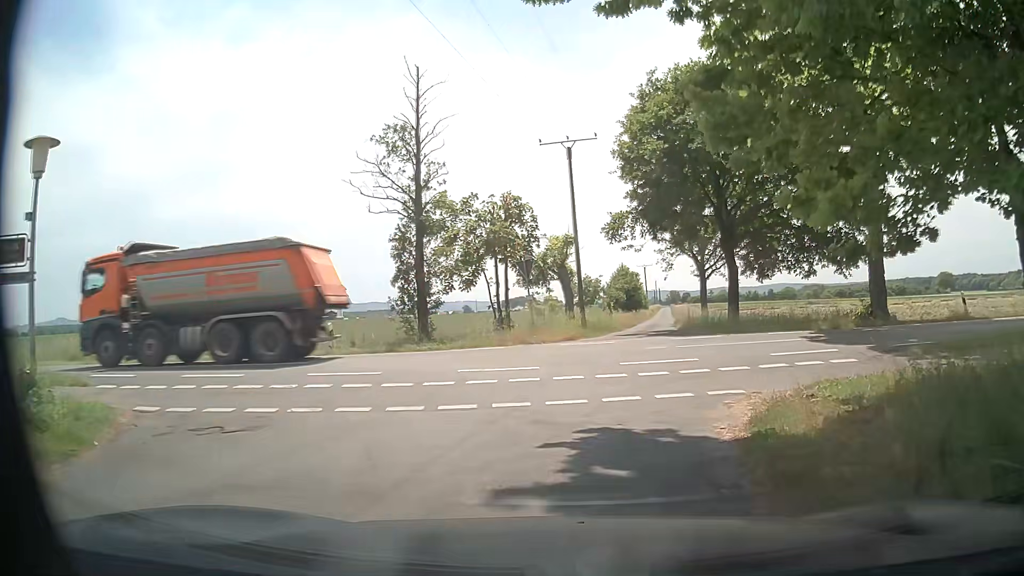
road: unclassified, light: Day
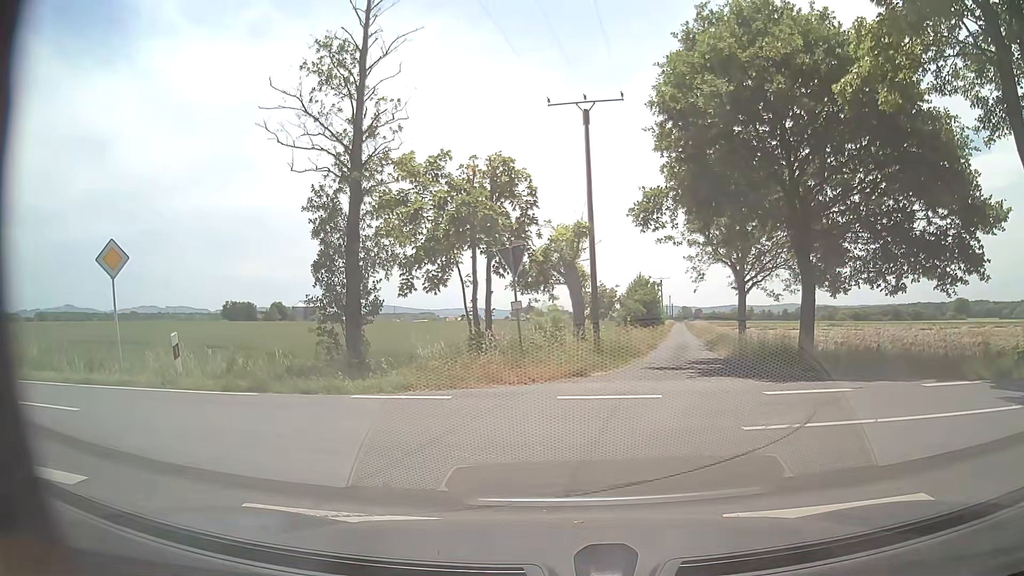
(+0.2, +8.1) m; 0°
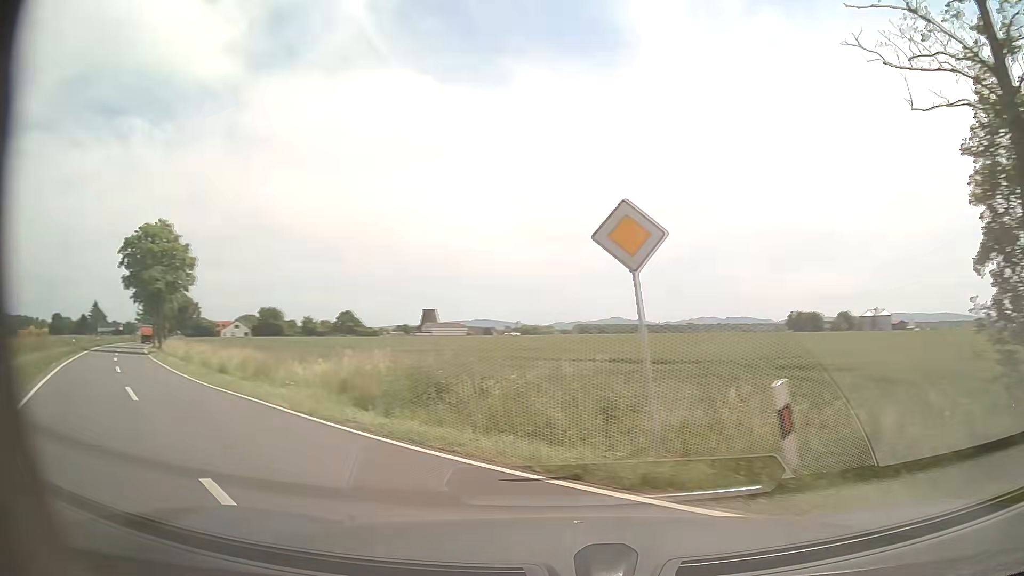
(-3.0, +6.9) m; -50°
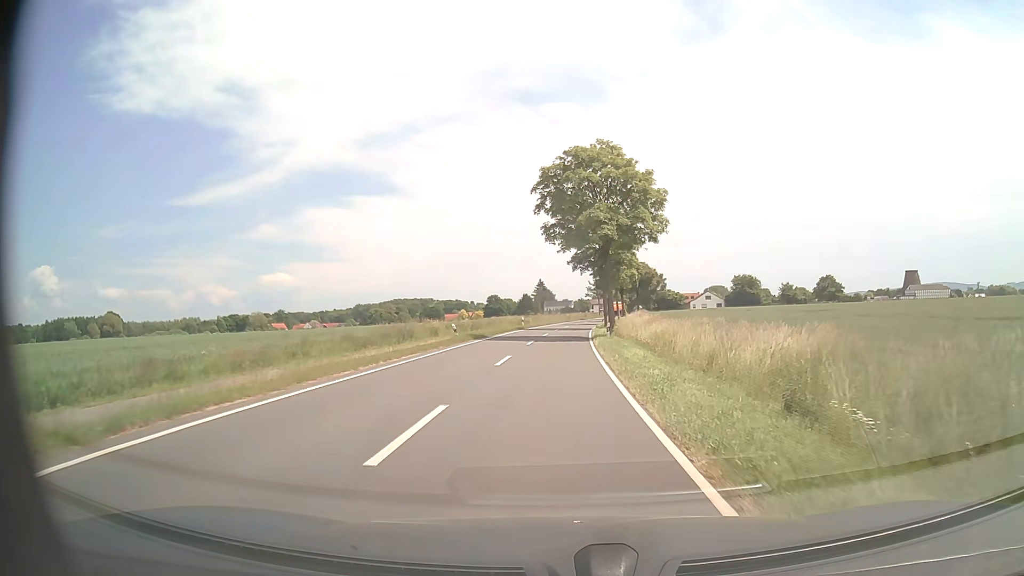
(-10.5, +18.6) m; -39°
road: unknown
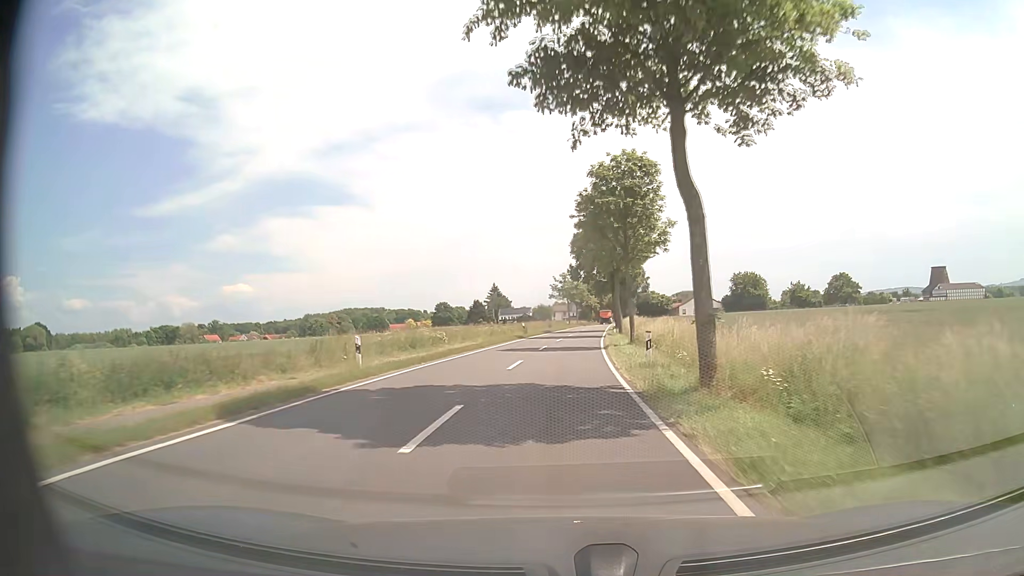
(+0.7, +48.5) m; +3°
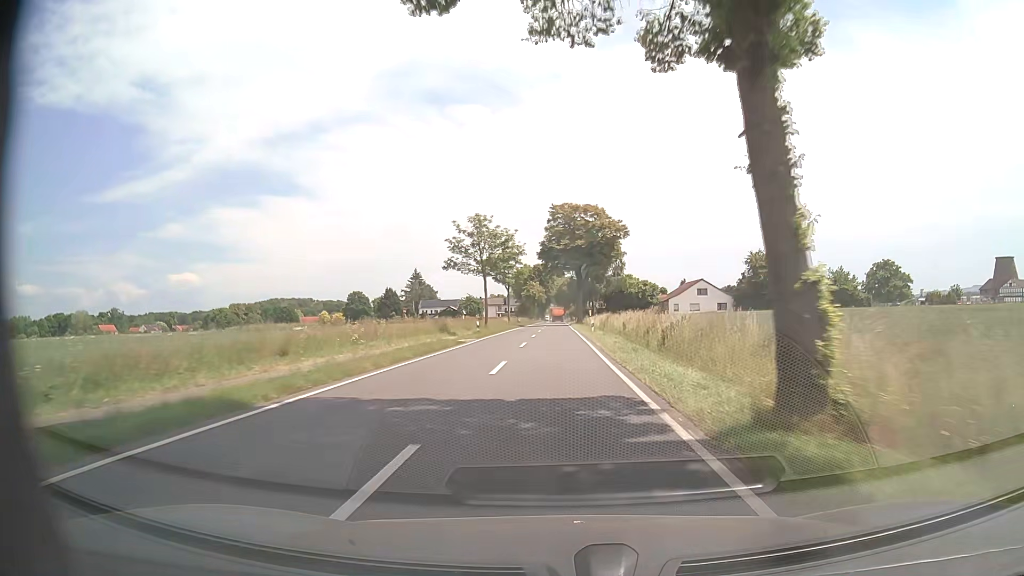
(+3.1, +64.2) m; +5°
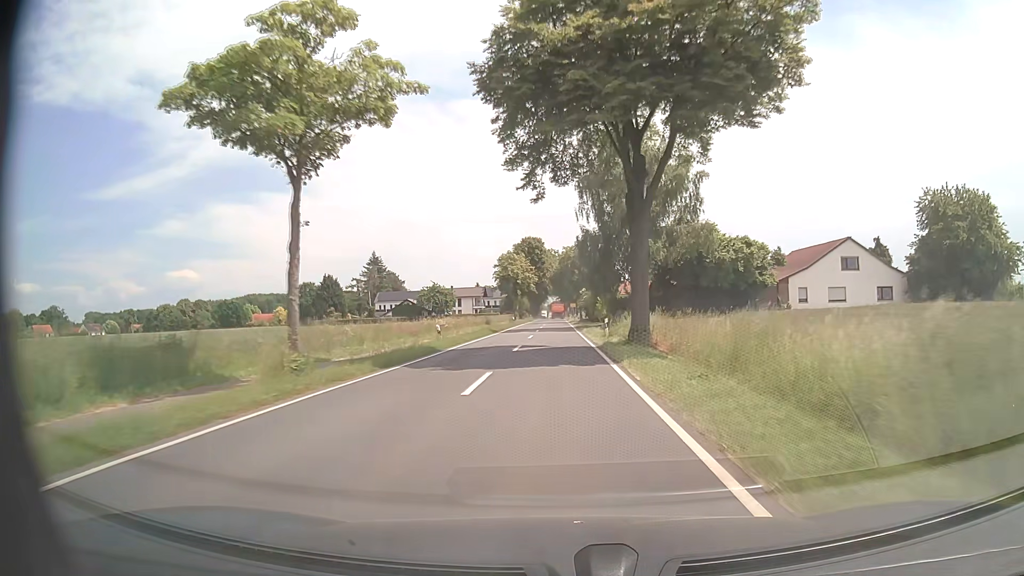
(+0.4, +62.6) m; 0°
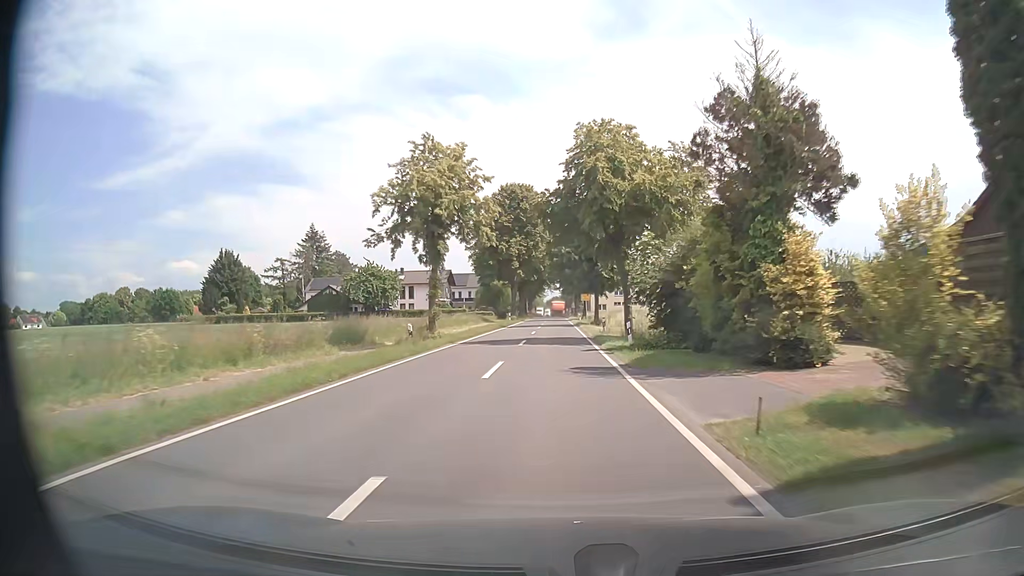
(0.0, +56.1) m; +1°
(0, +10) (0, +20) (-1, +30) (-1, +40) (-1, +50) (-1, +60) (-1, +70) (-2, +80) (-2, +90) (-2, +100) m
